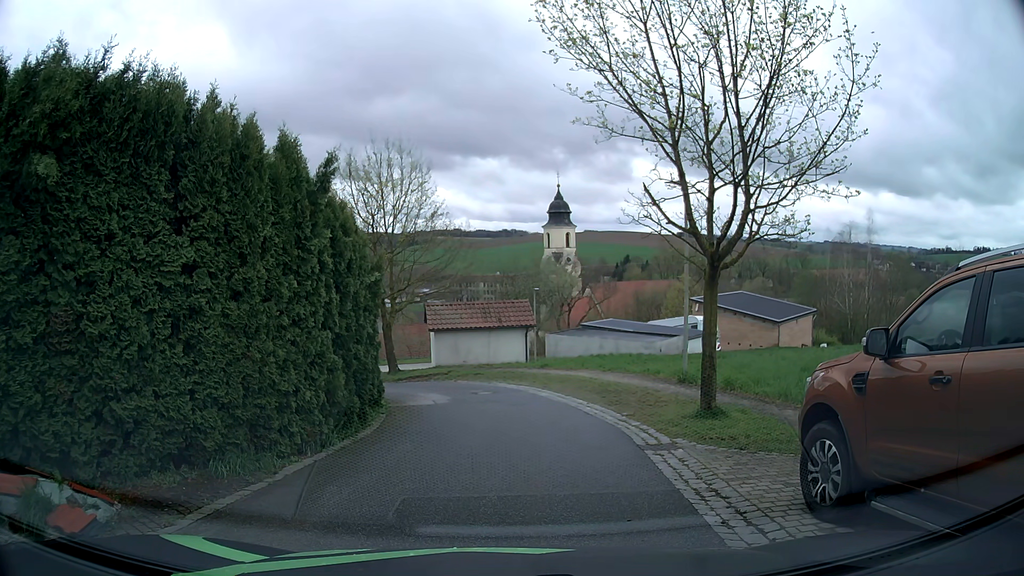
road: residential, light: Day
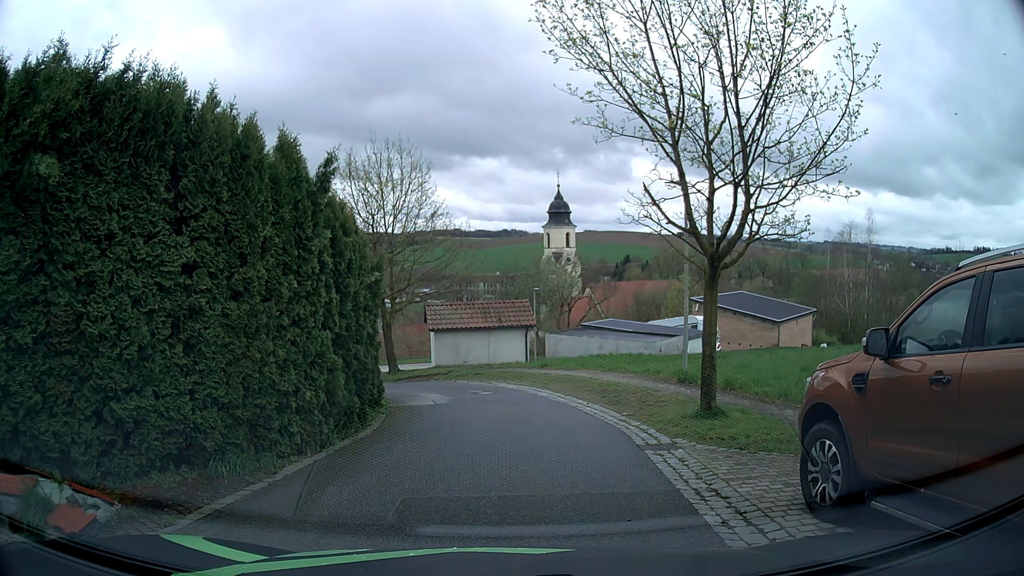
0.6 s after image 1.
(0.0, 0.0) m; 0°
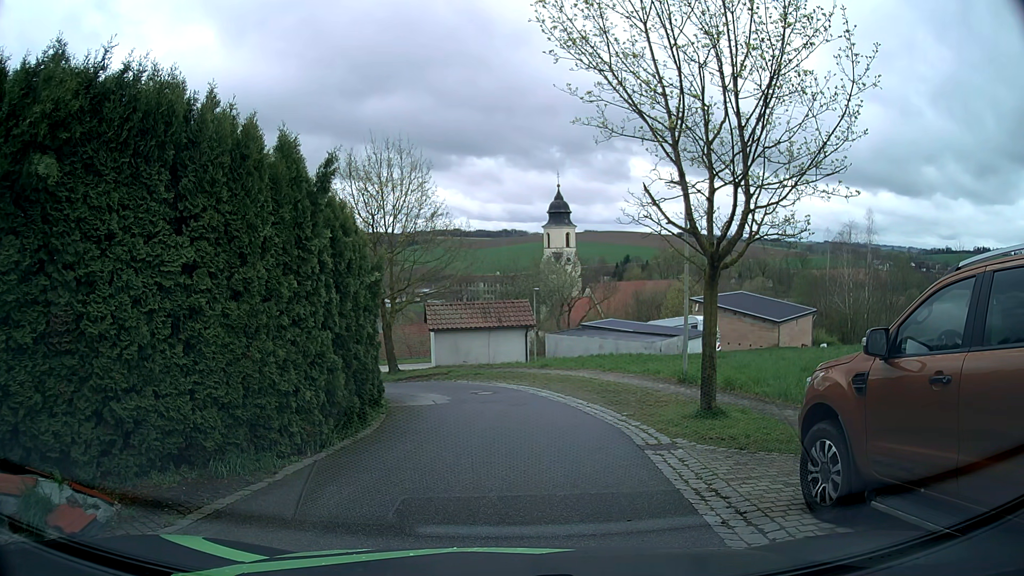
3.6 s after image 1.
(0.0, 0.0) m; 0°
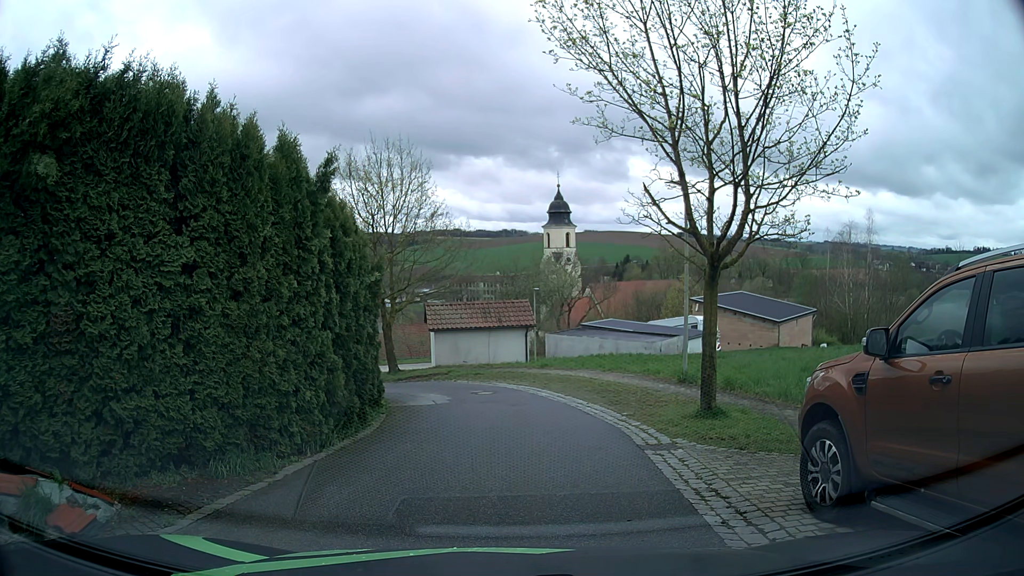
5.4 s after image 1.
(0.0, 0.0) m; 0°
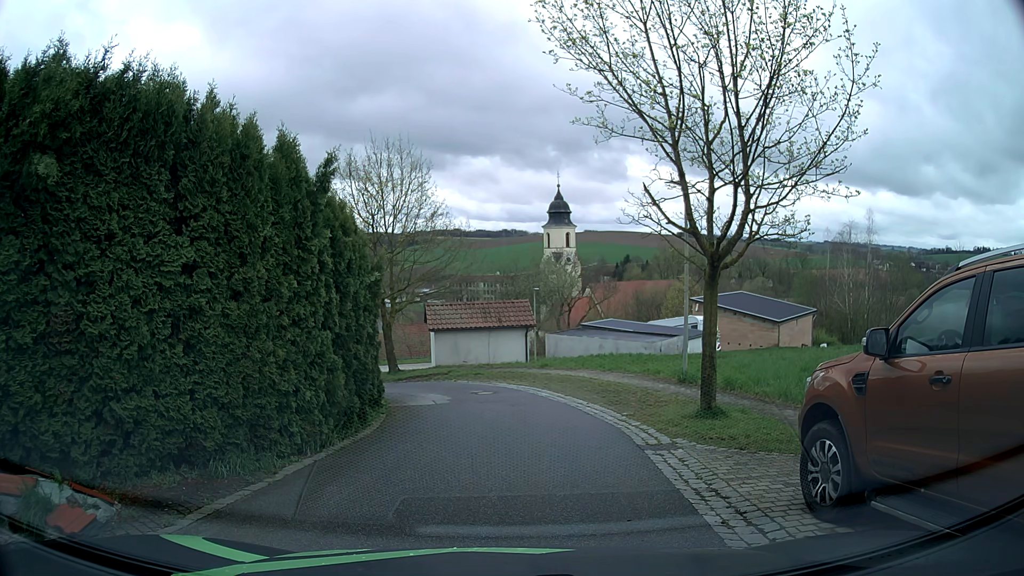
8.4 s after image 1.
(0.0, 0.0) m; 0°
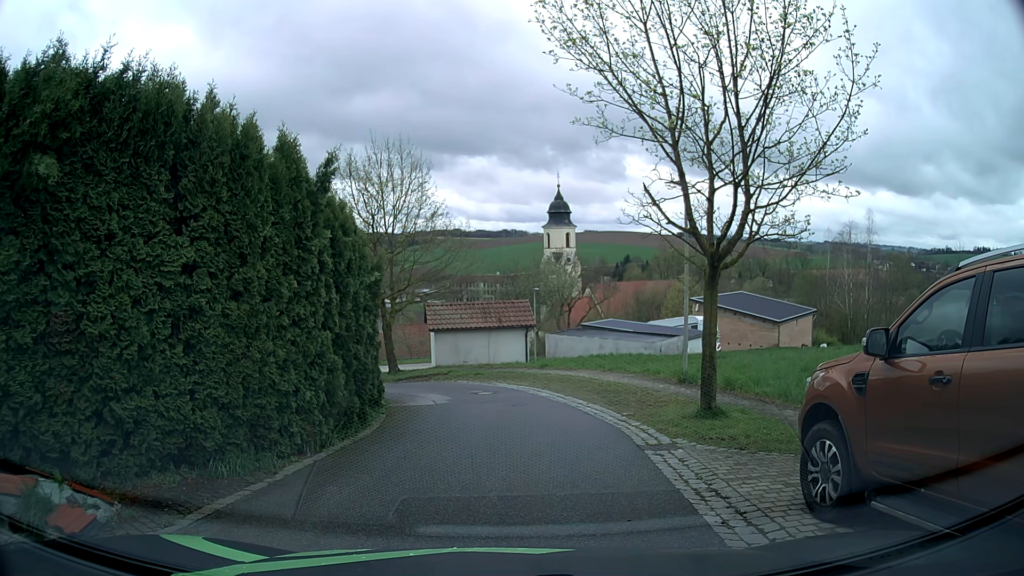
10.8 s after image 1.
(0.0, 0.0) m; 0°
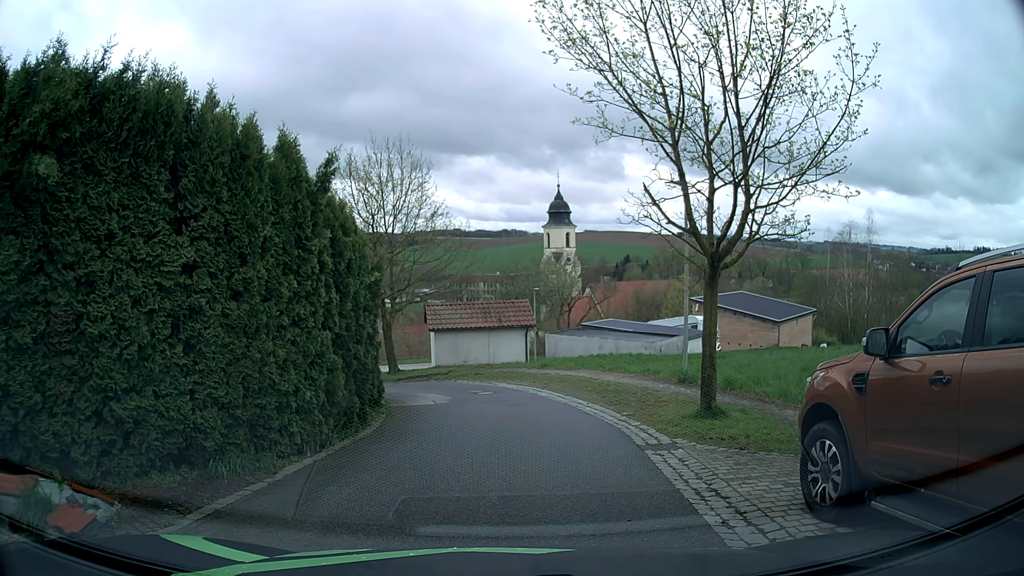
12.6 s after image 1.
(0.0, 0.0) m; 0°
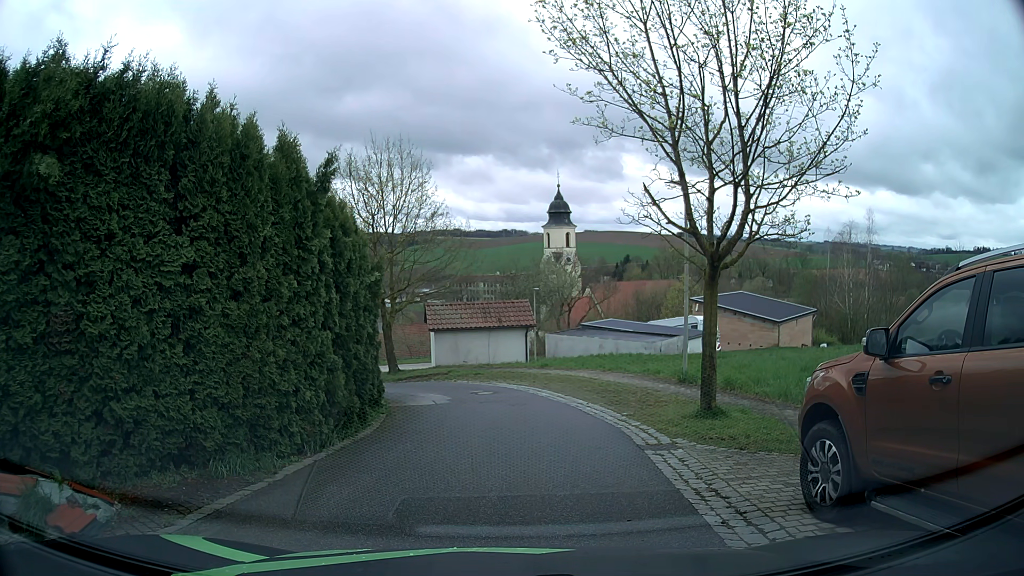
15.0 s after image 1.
(0.0, 0.0) m; 0°
(+1, +10) (0, +20) (-7, +27) (-17, +26) (-26, +21) (-33, +15) (-41, +8) (-49, +2) (-56, -5) (-64, -12) m
